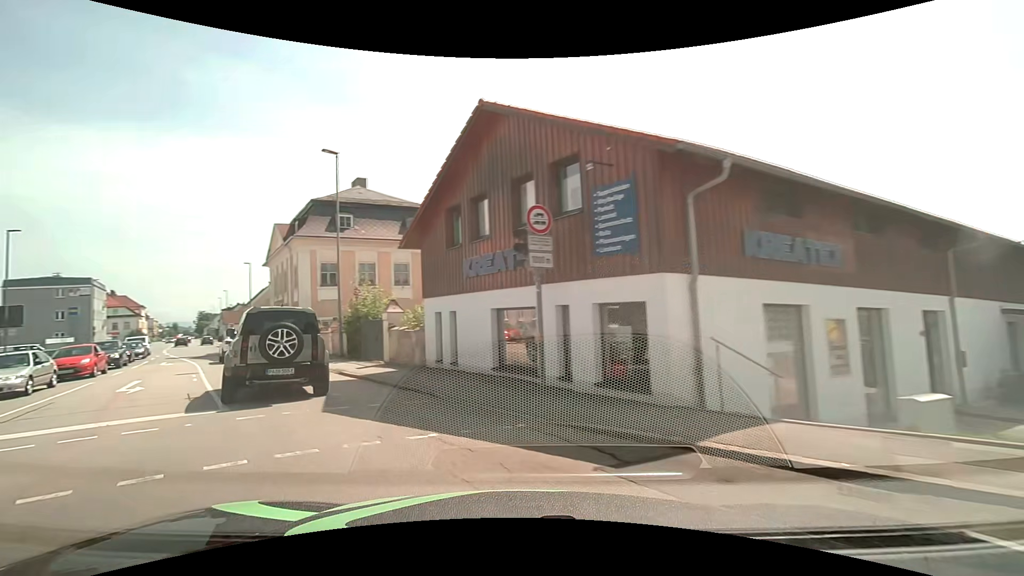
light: Day
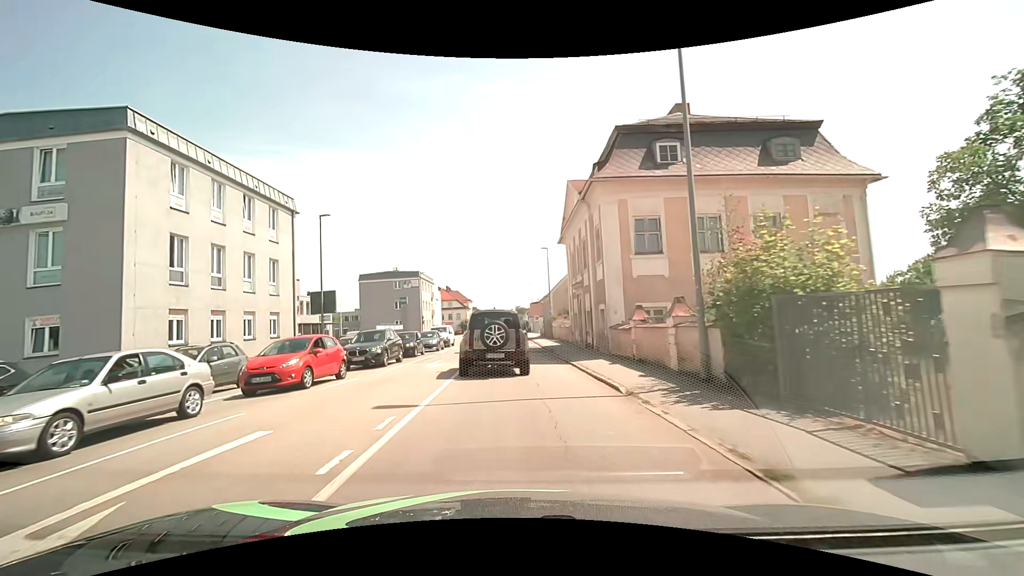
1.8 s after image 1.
(-5.3, +13.3) m; -36°
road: tertiary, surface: asphalt
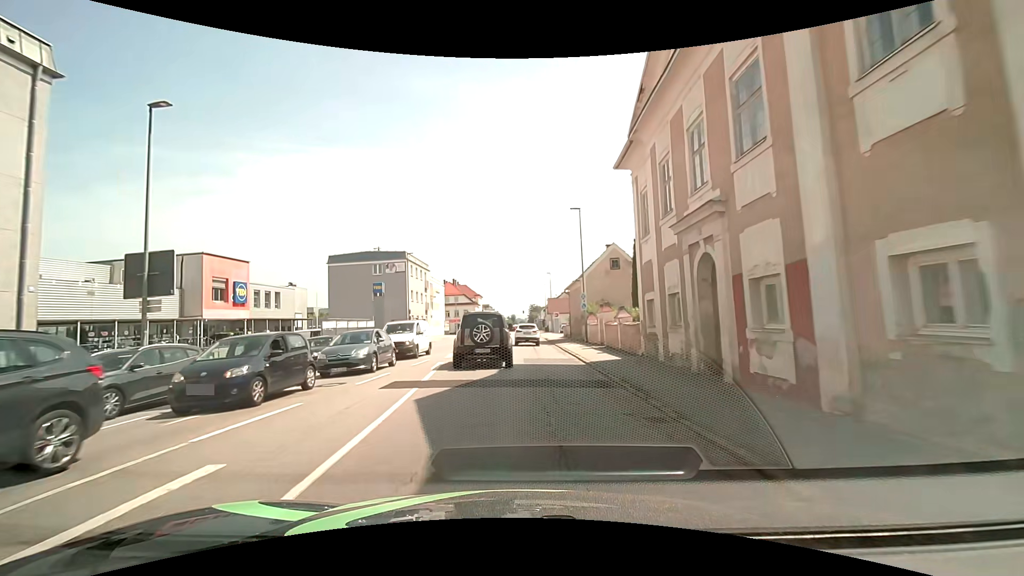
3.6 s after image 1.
(+0.2, +18.3) m; 0°
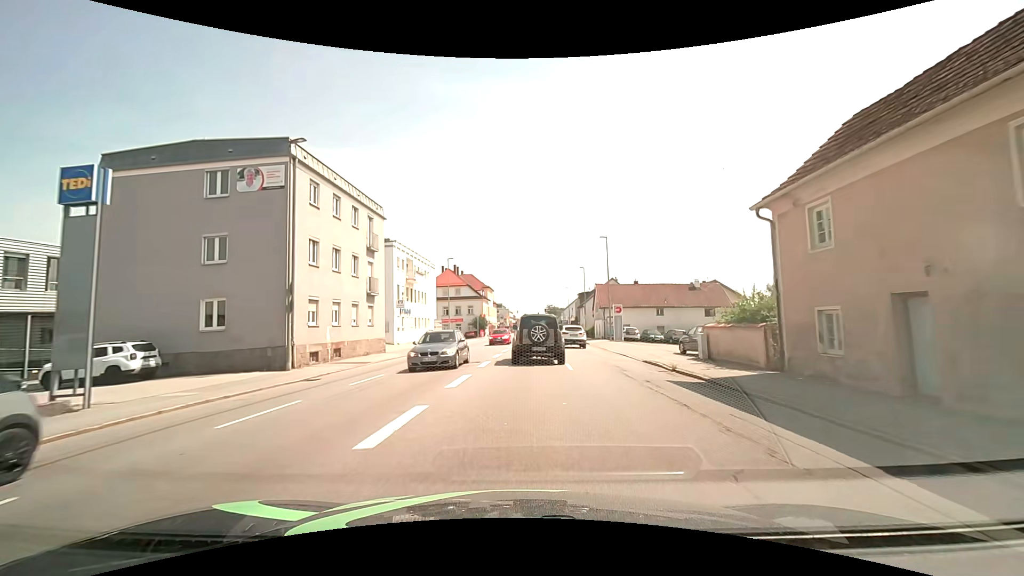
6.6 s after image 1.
(-1.9, +35.6) m; -2°
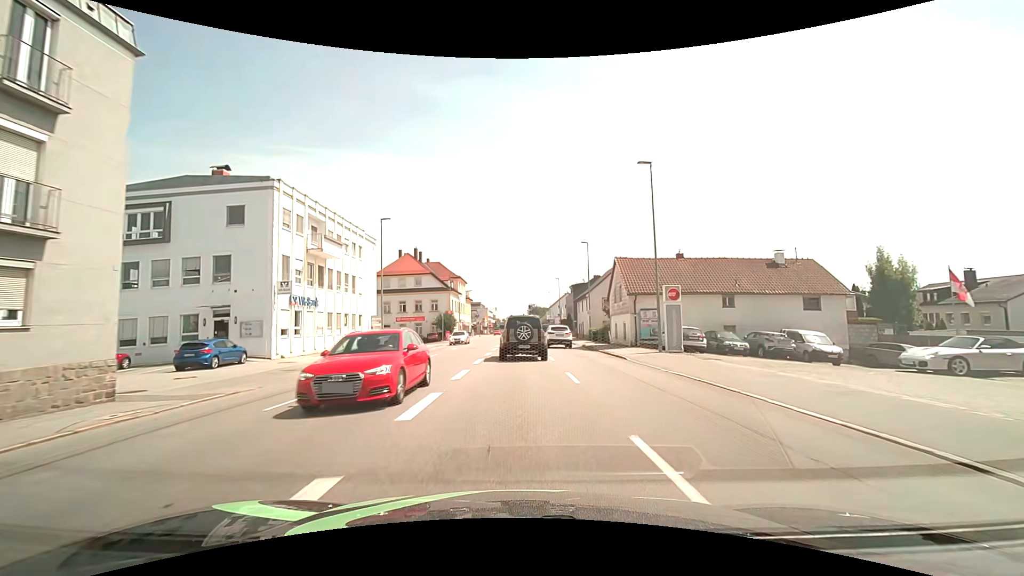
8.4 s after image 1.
(+0.4, +22.4) m; +2°
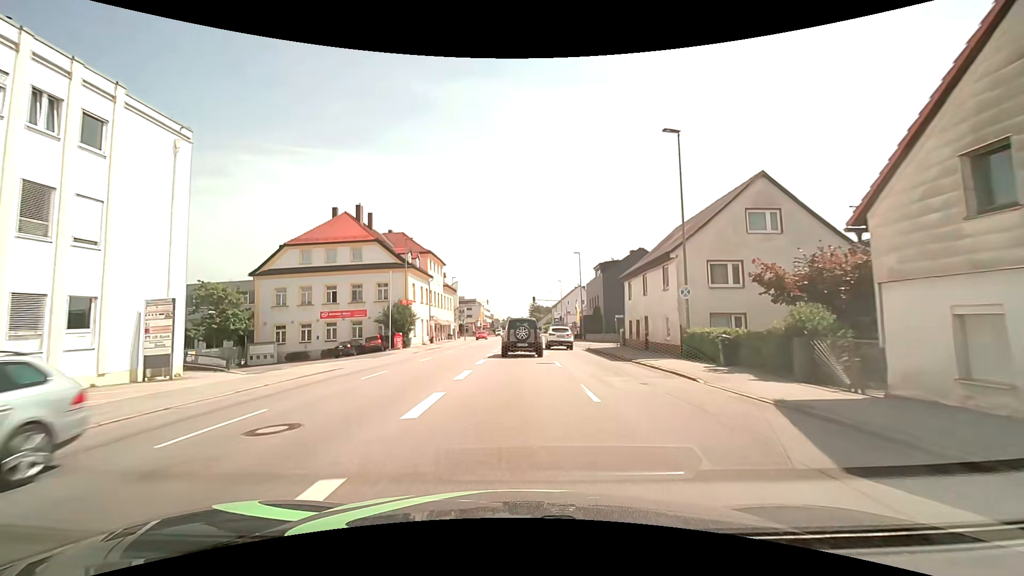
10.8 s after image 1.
(+0.1, +30.1) m; 0°
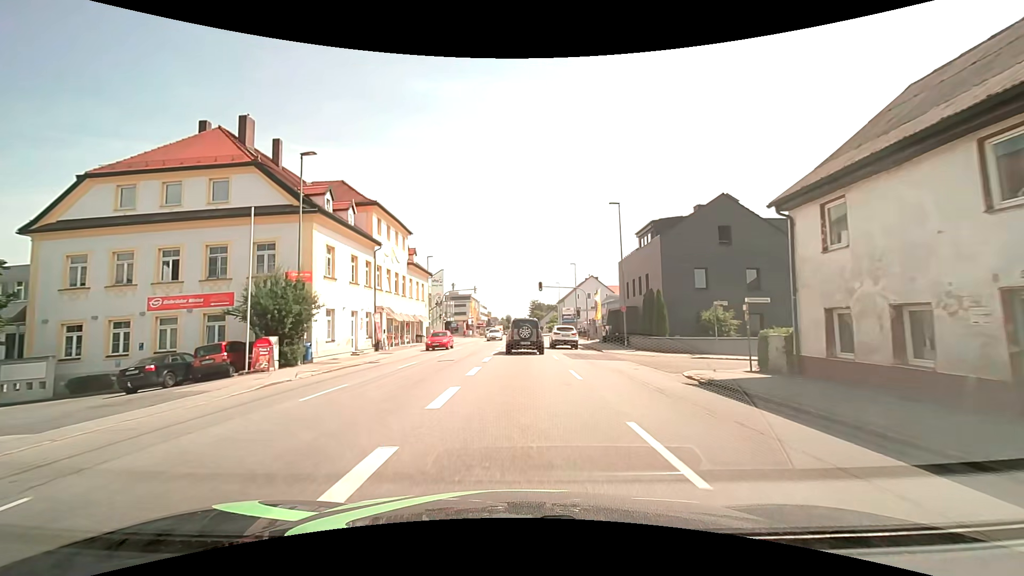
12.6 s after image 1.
(0.0, +22.9) m; 0°
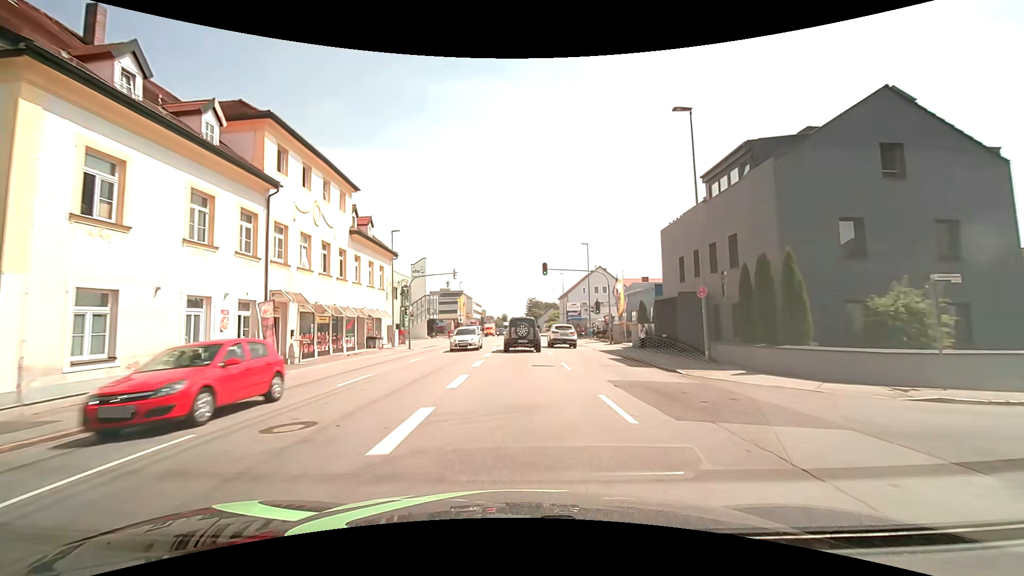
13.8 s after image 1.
(0.0, +15.4) m; 0°
(0, +10) (0, +20) (0, +30) (0, +40) (0, +50) (0, +60) (0, +70) (0, +80) (0, +90) (0, +100) m
